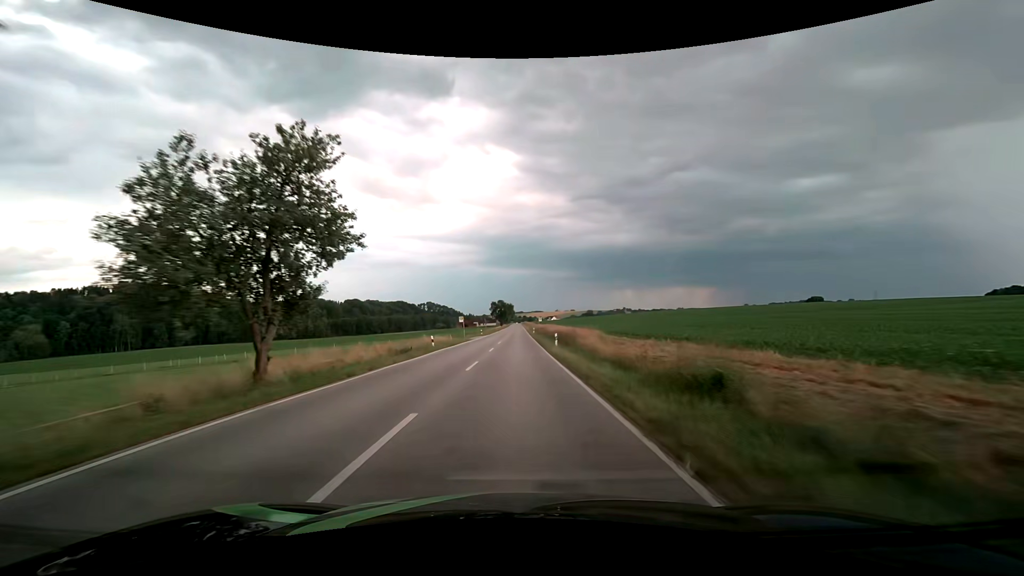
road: secondary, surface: asphalt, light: Day
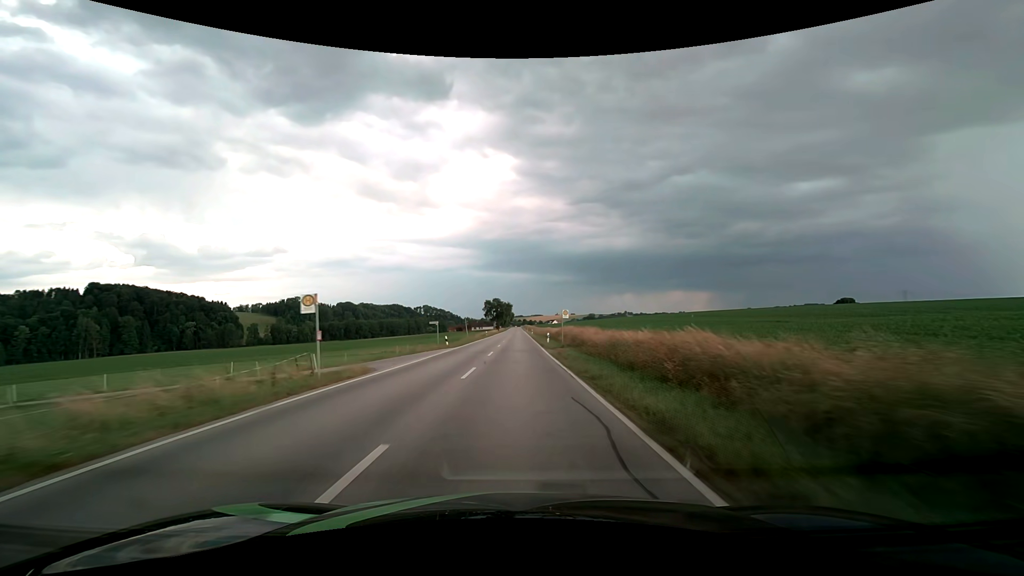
(0.0, +38.3) m; 0°
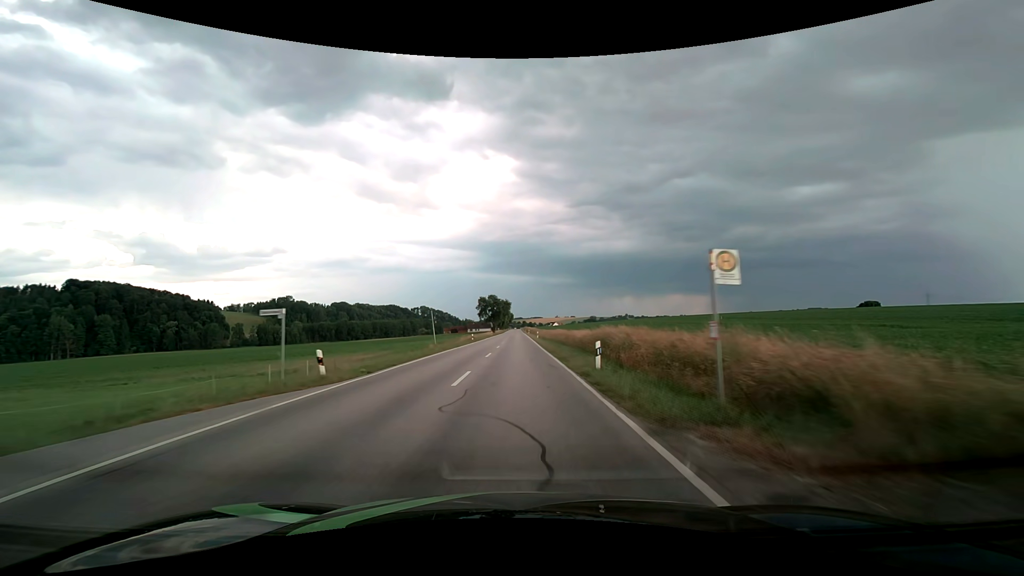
(0.0, +25.8) m; 0°
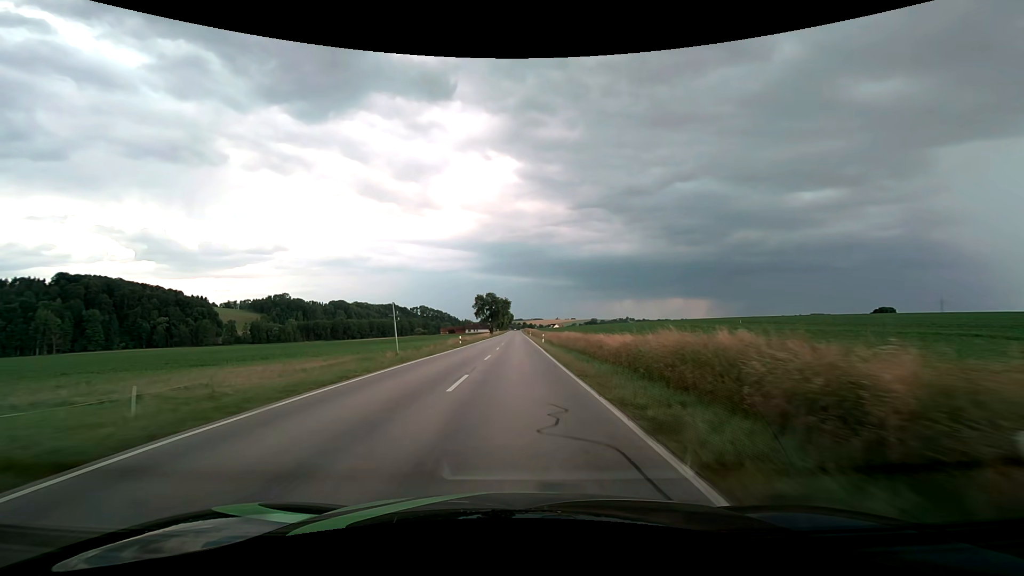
(0.0, +13.0) m; 0°
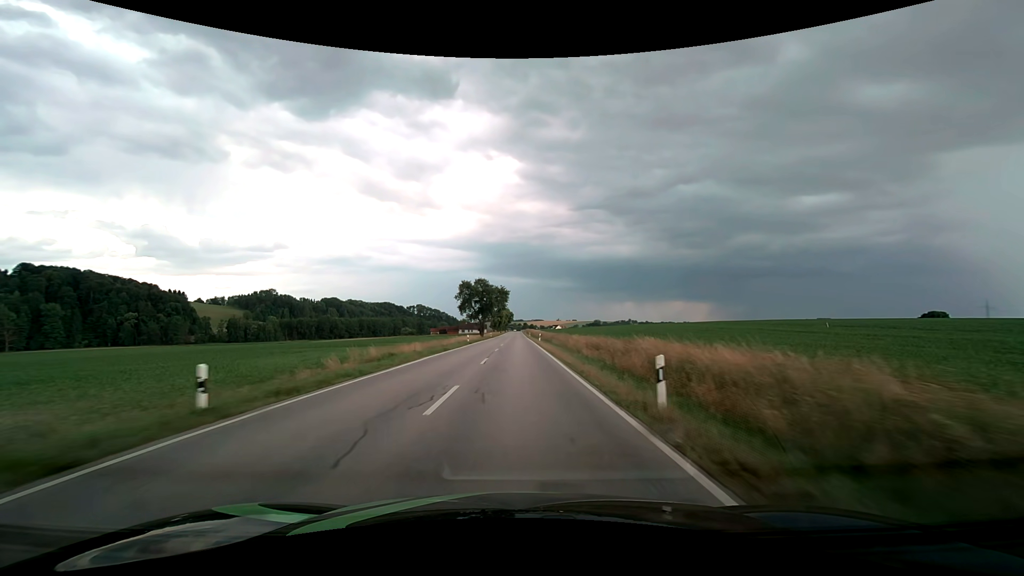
(+0.1, +39.1) m; 0°
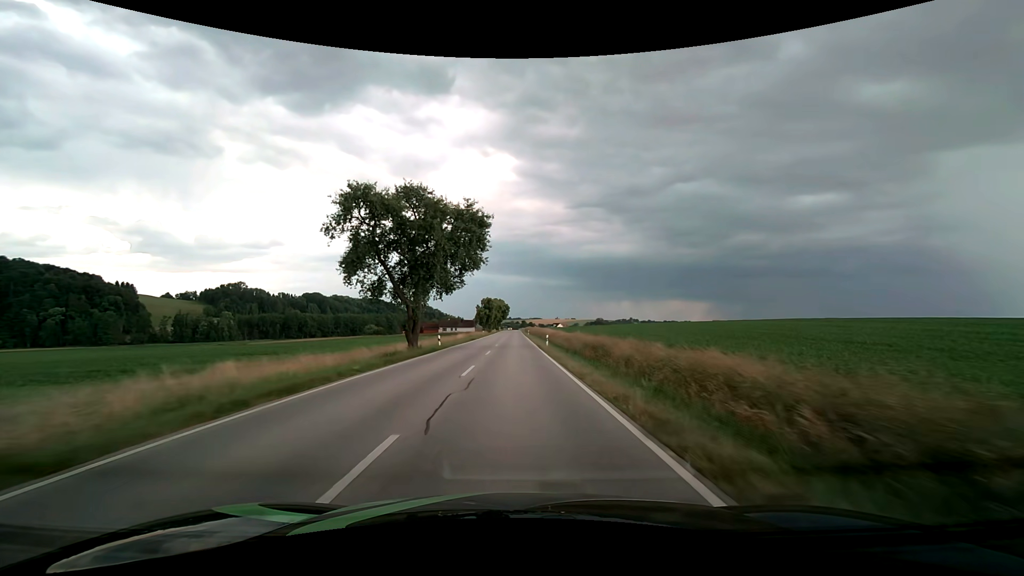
(+0.2, +65.5) m; 0°
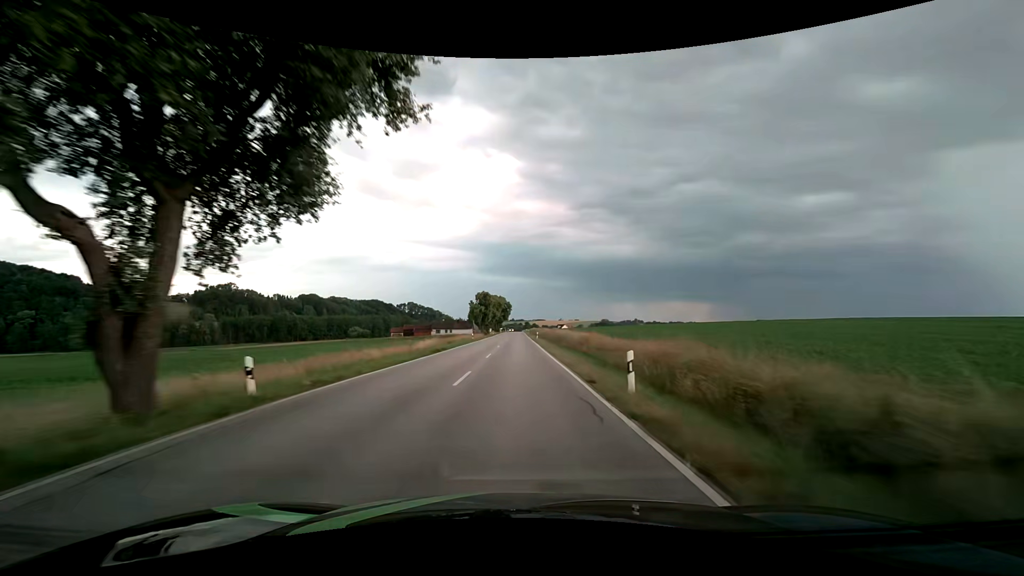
(-0.1, +26.4) m; 0°
(0, +10) (0, +20) (0, +30) (0, +40) (0, +50) (0, +60) (0, +70) (0, +80) (0, +90) (0, +100) m
